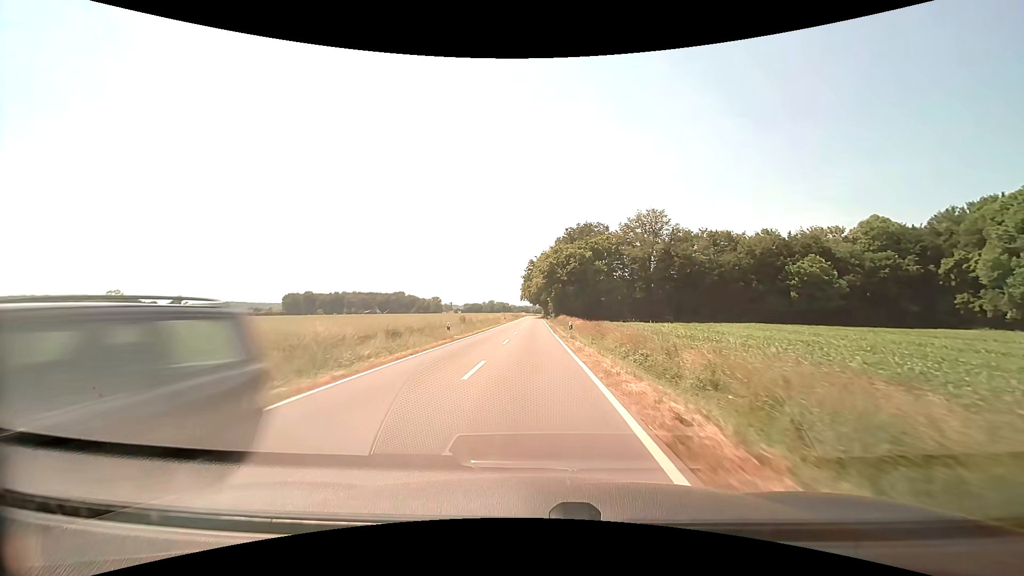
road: secondary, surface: asphalt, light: Day
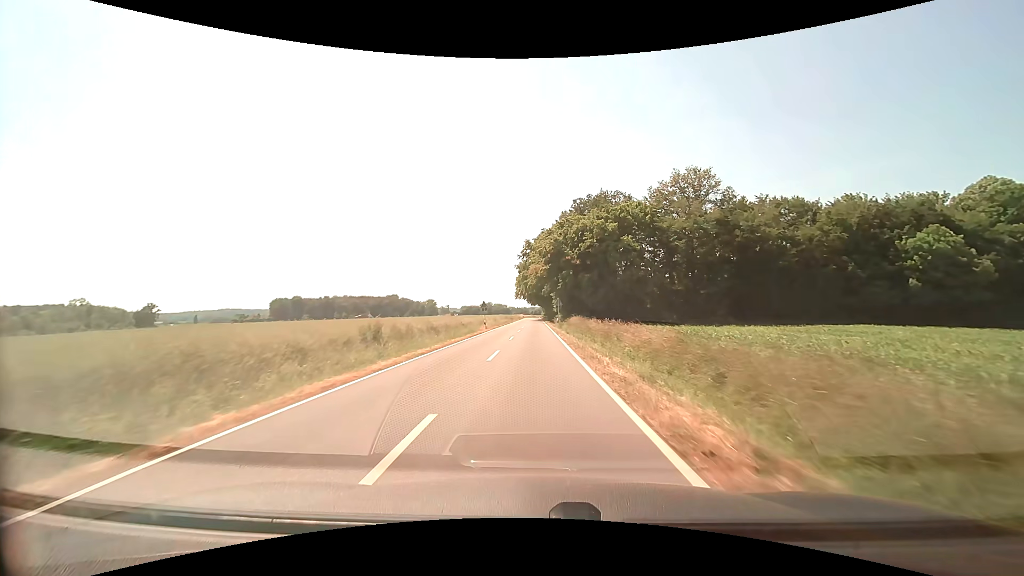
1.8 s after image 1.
(0.0, +31.6) m; 0°
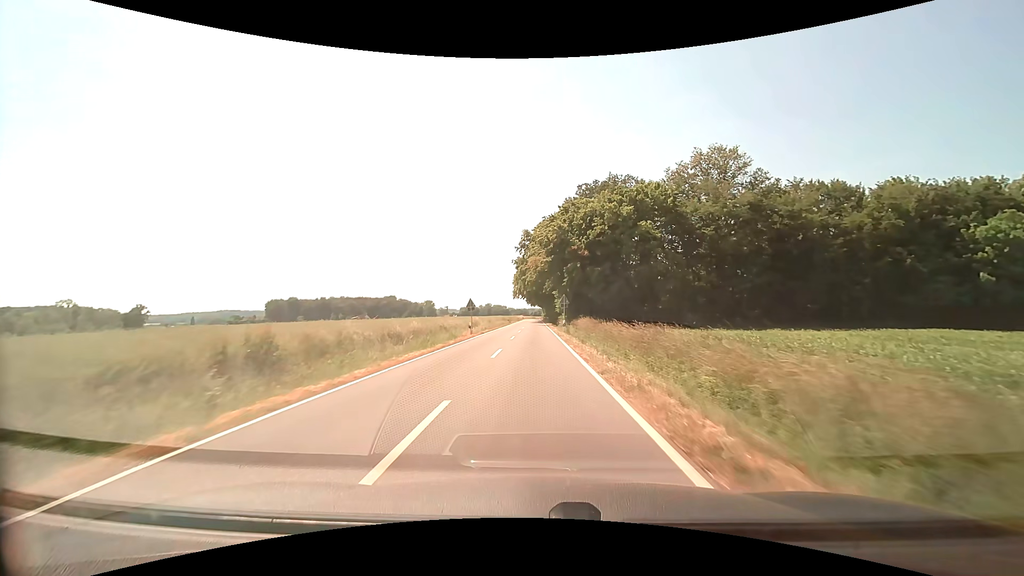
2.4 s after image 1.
(0.0, +11.0) m; 0°
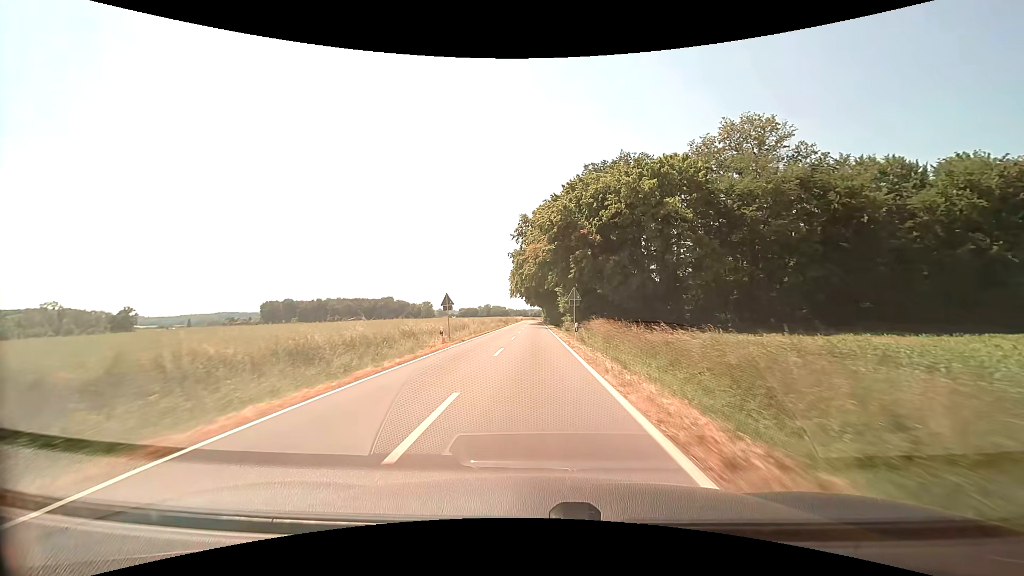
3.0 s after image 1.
(0.0, +11.2) m; 0°
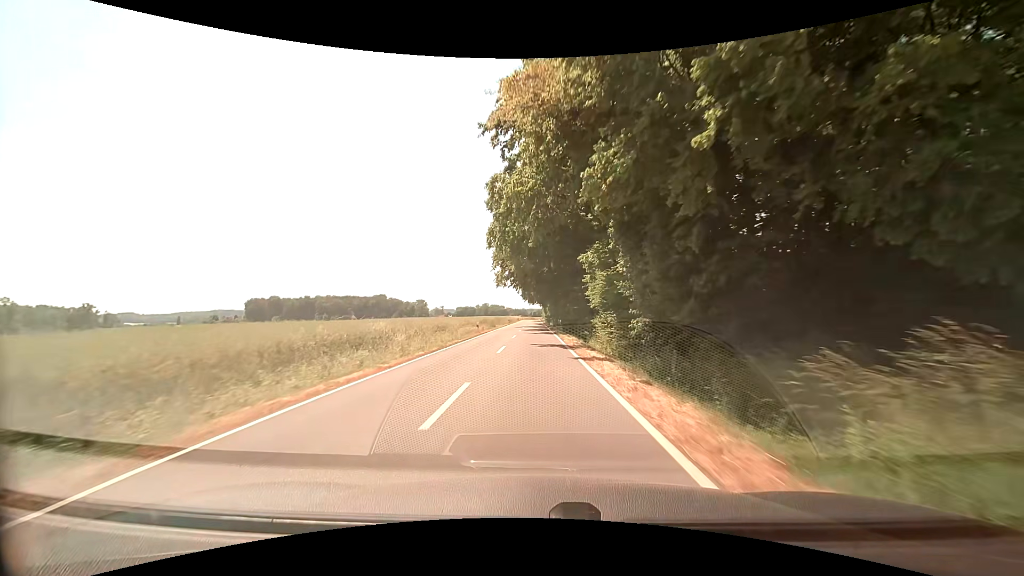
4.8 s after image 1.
(0.0, +34.9) m; 0°
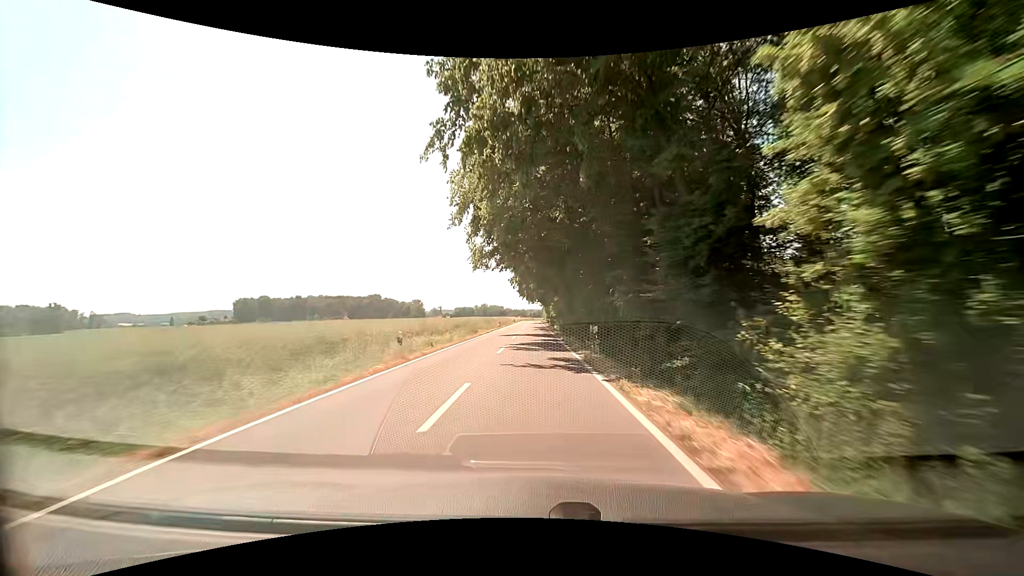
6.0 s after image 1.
(0.0, +24.2) m; 0°
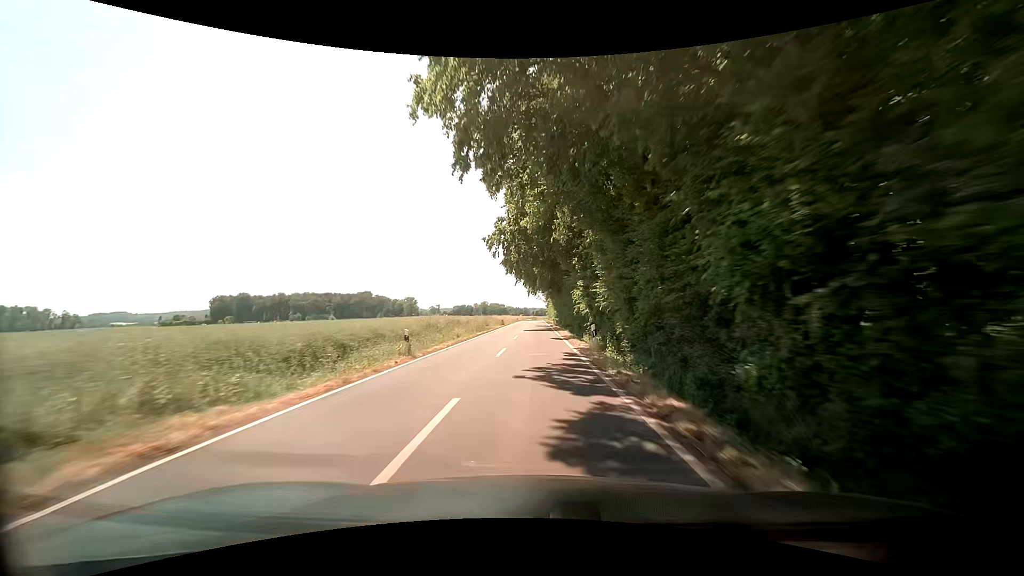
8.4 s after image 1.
(+0.2, +50.0) m; 0°
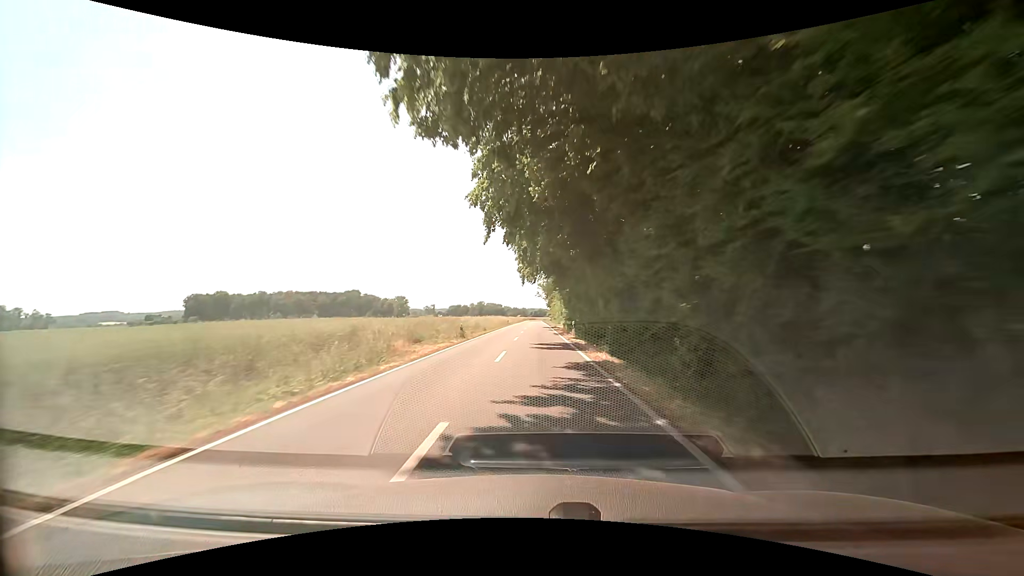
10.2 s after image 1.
(-0.1, +37.8) m; 0°
(0, +10) (0, +20) (0, +30) (0, +40) (0, +50) (0, +60) (0, +70) (0, +80) (0, +90) (0, +100) m
